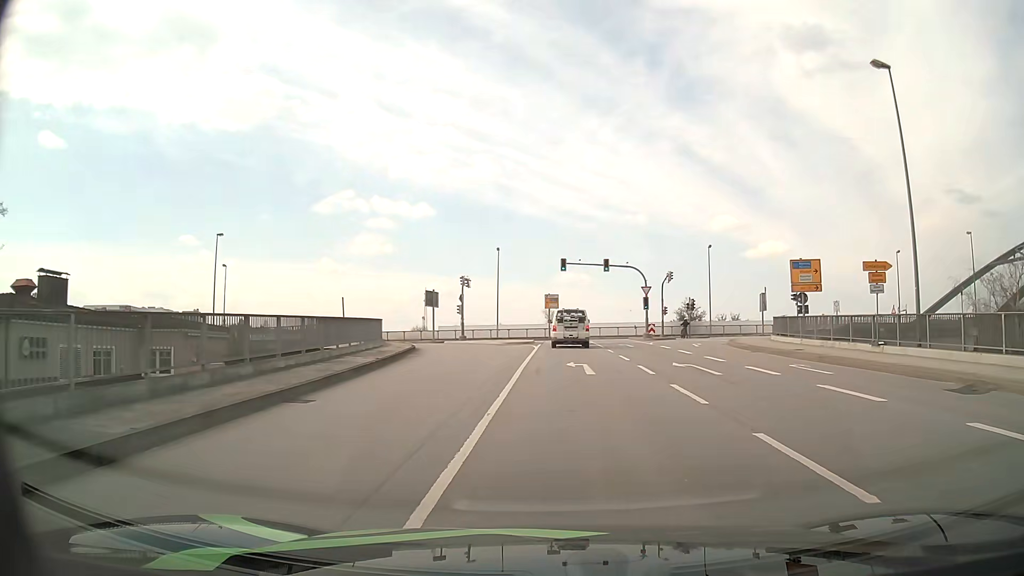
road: primary_link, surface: asphalt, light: Day
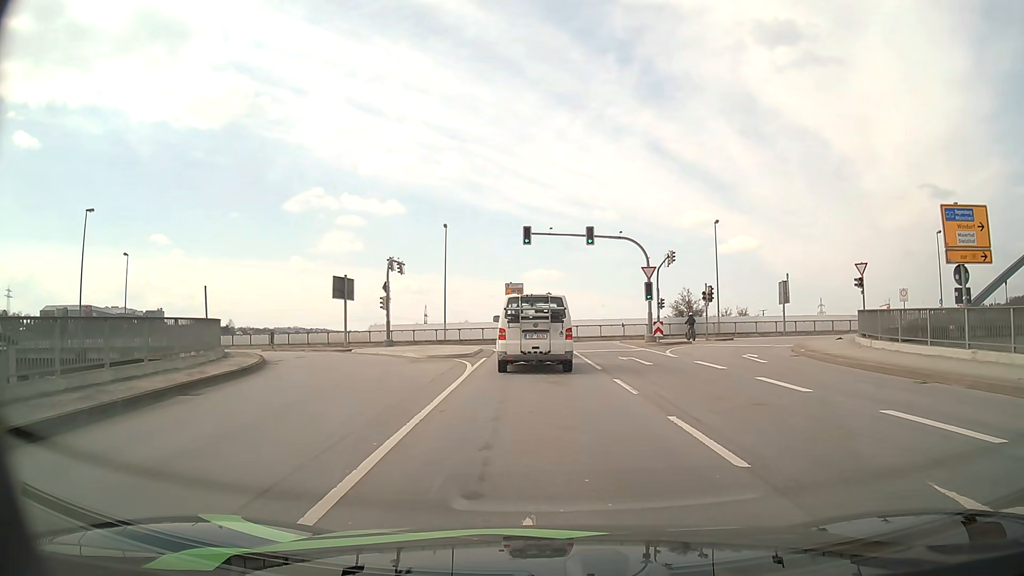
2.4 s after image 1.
(+0.8, +16.4) m; +3°
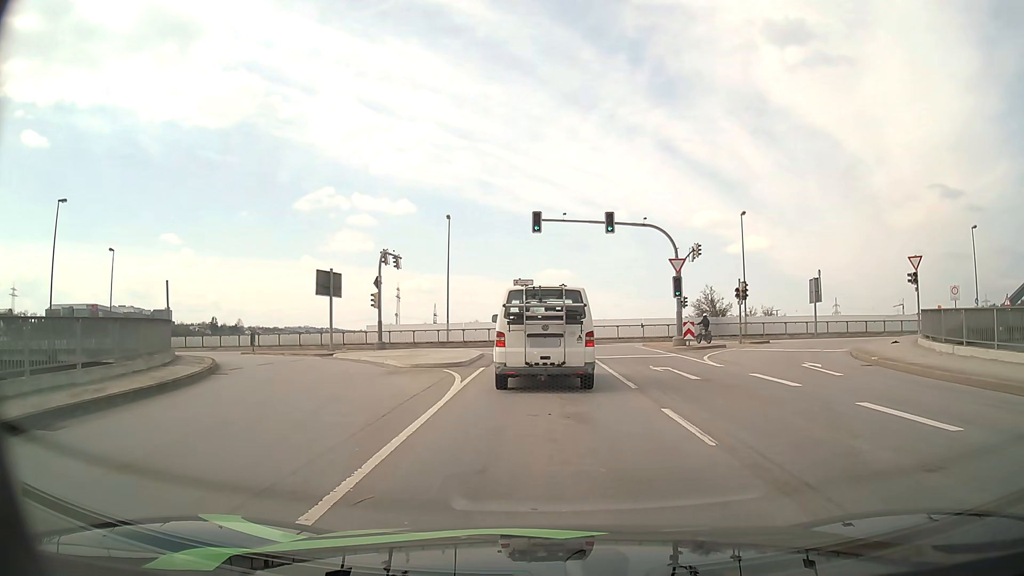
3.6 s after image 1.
(0.0, +4.7) m; 0°
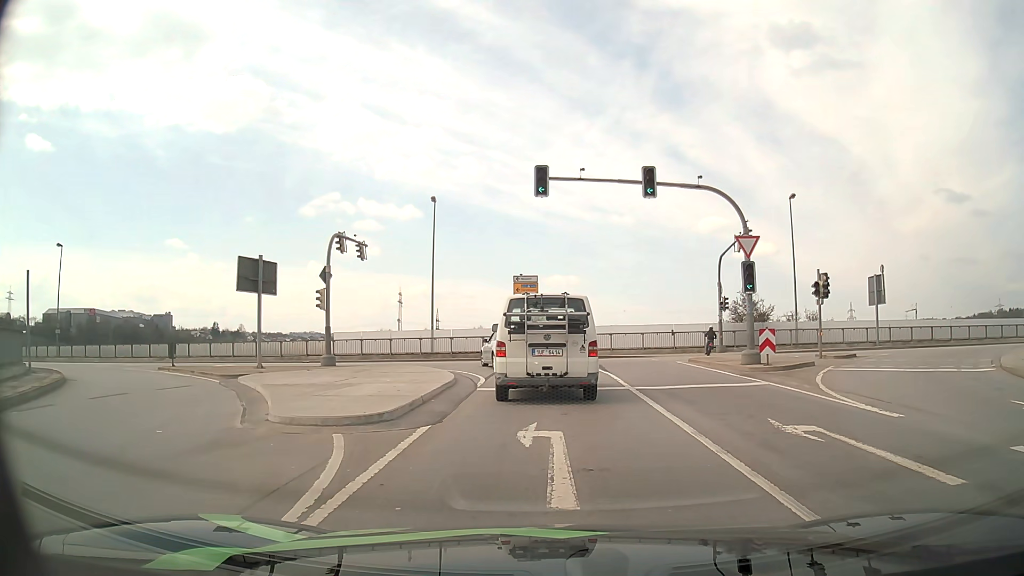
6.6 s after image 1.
(-0.3, +10.4) m; -2°
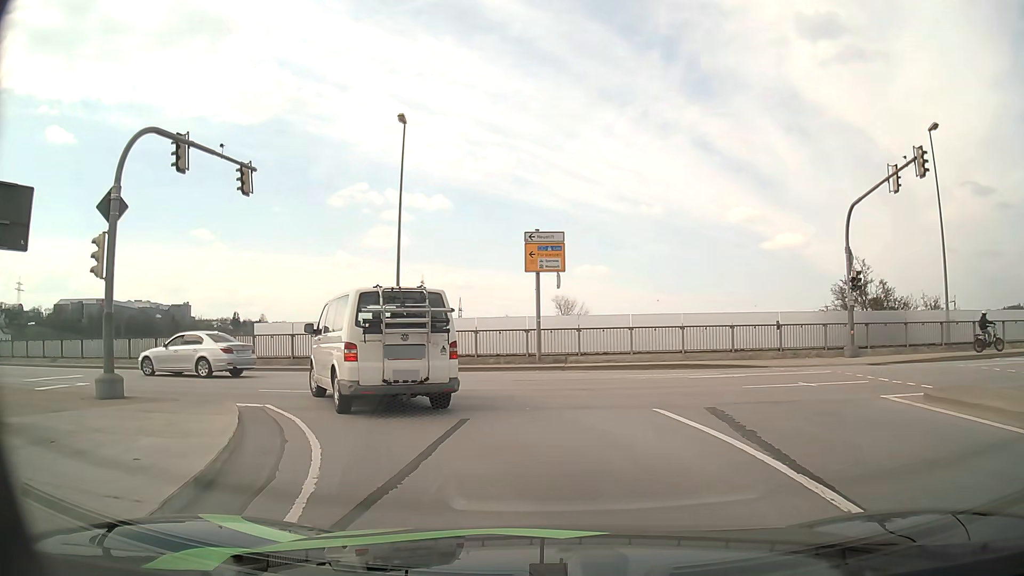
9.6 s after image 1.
(+0.1, +16.1) m; -2°
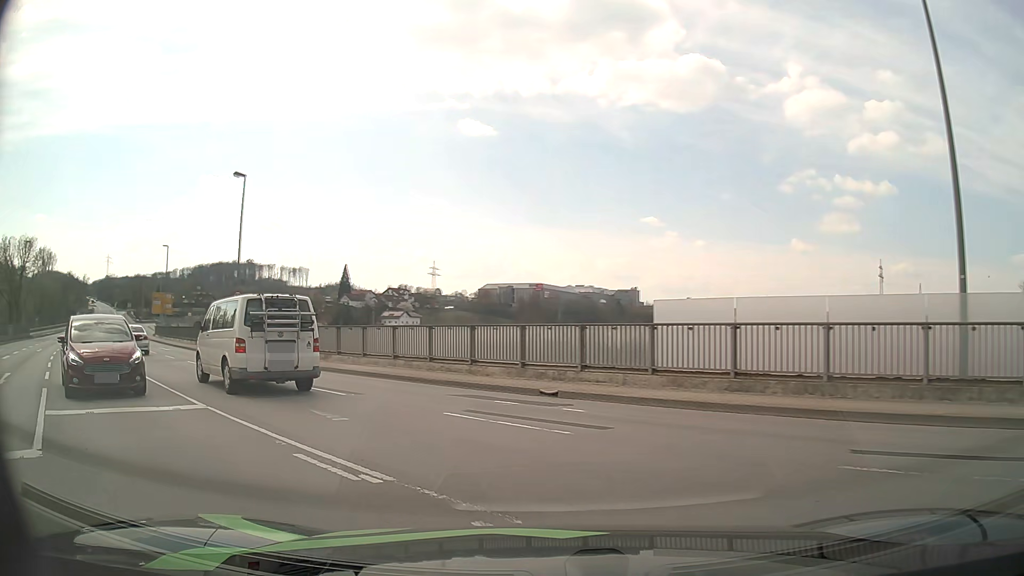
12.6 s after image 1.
(-4.3, +15.0) m; -37°
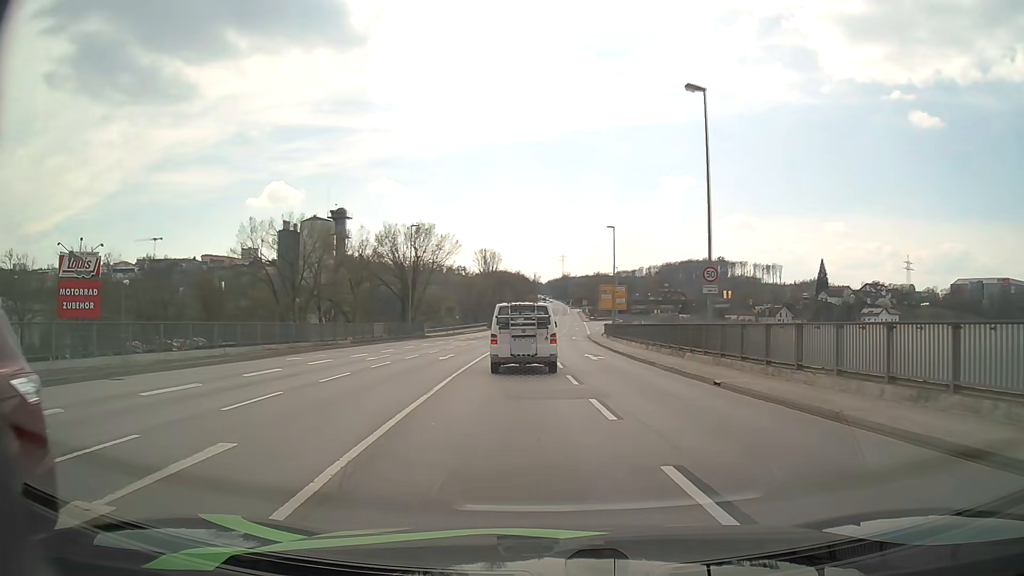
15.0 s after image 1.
(-5.9, +14.2) m; -42°
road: primary
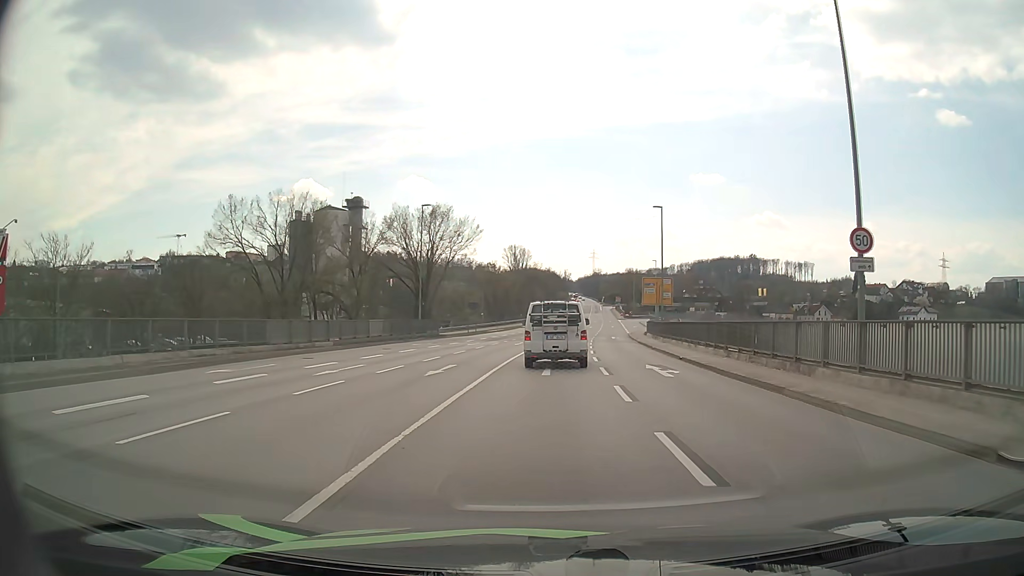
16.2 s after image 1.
(-0.4, +10.1) m; -3°
(0, +10) (0, +20) (0, +30) (+1, +40) (+2, +50) (+2, +60) (+3, +70) (+4, +80) (+5, +90) (+6, +100) m
